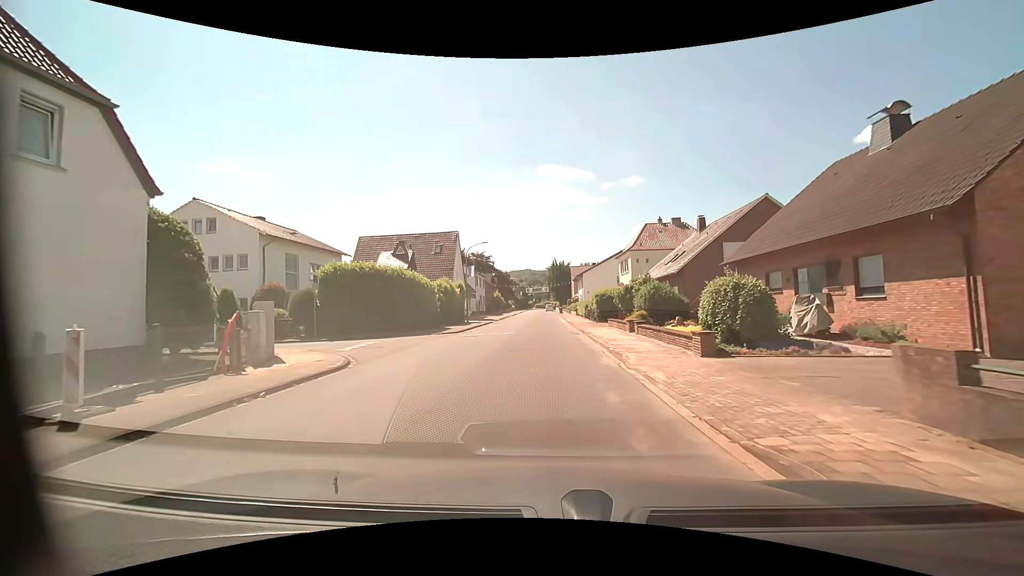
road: residential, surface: asphalt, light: Day
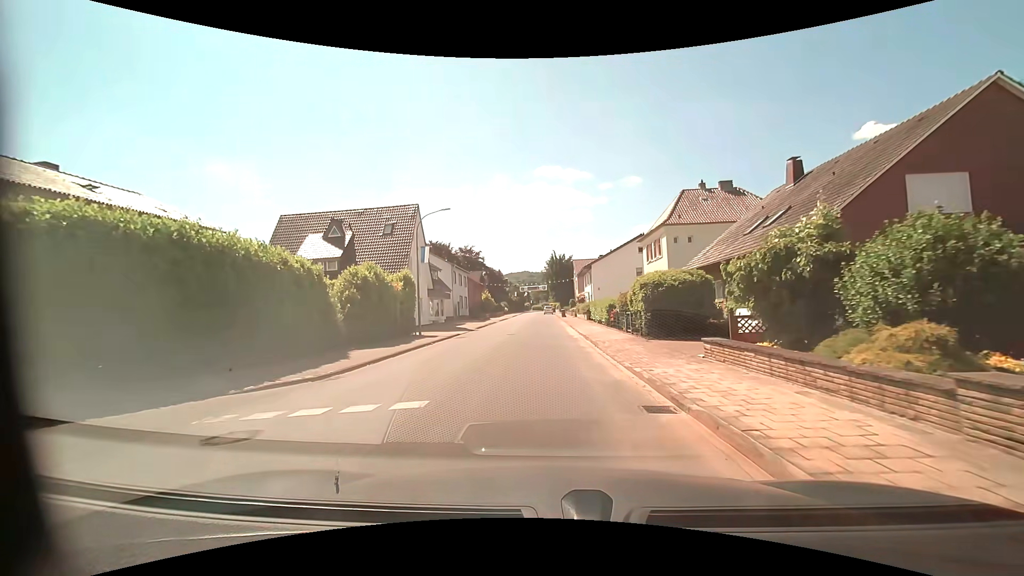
(+0.2, +17.9) m; +1°
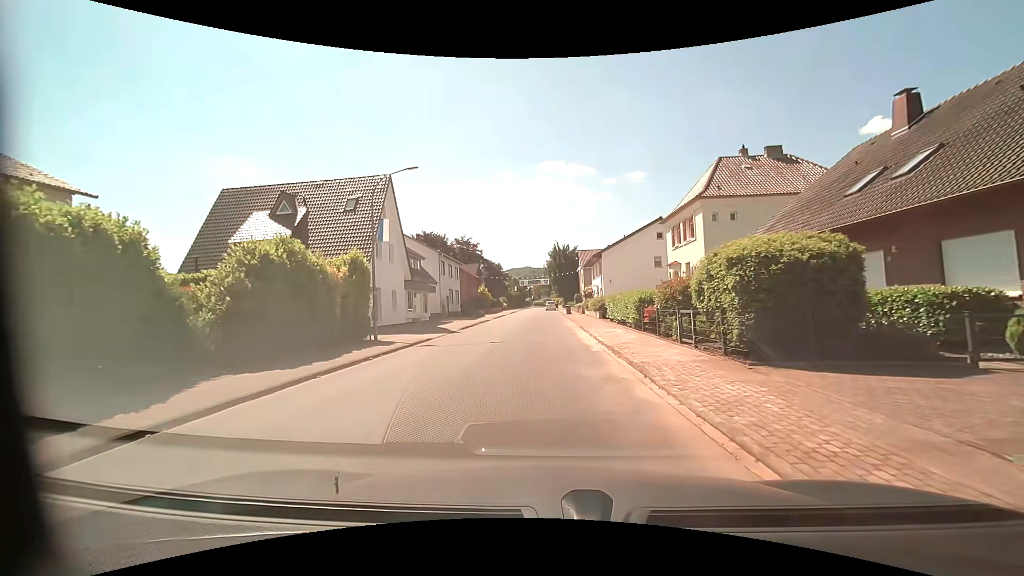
(0.0, +8.4) m; 0°
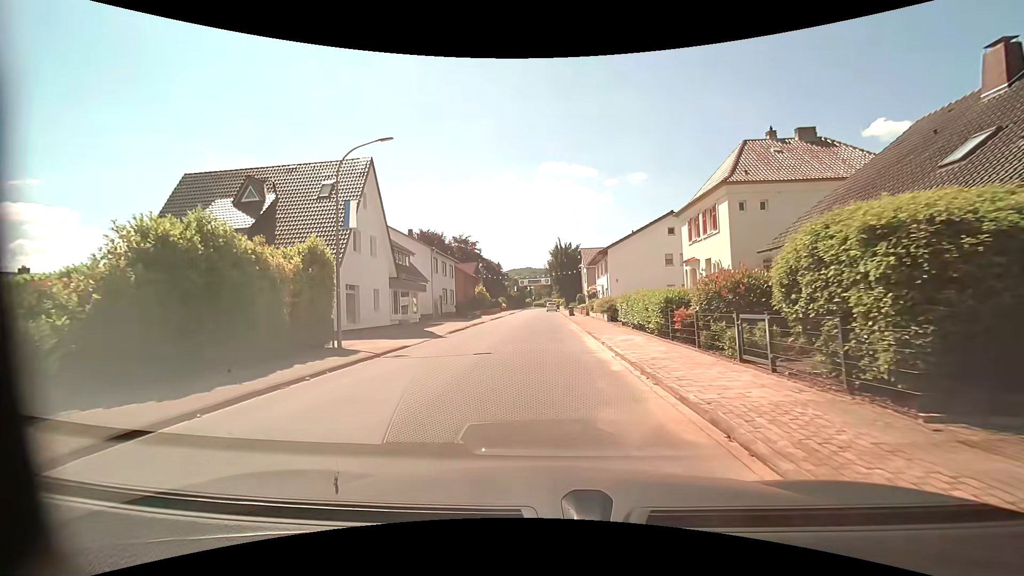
(0.0, +4.0) m; 0°
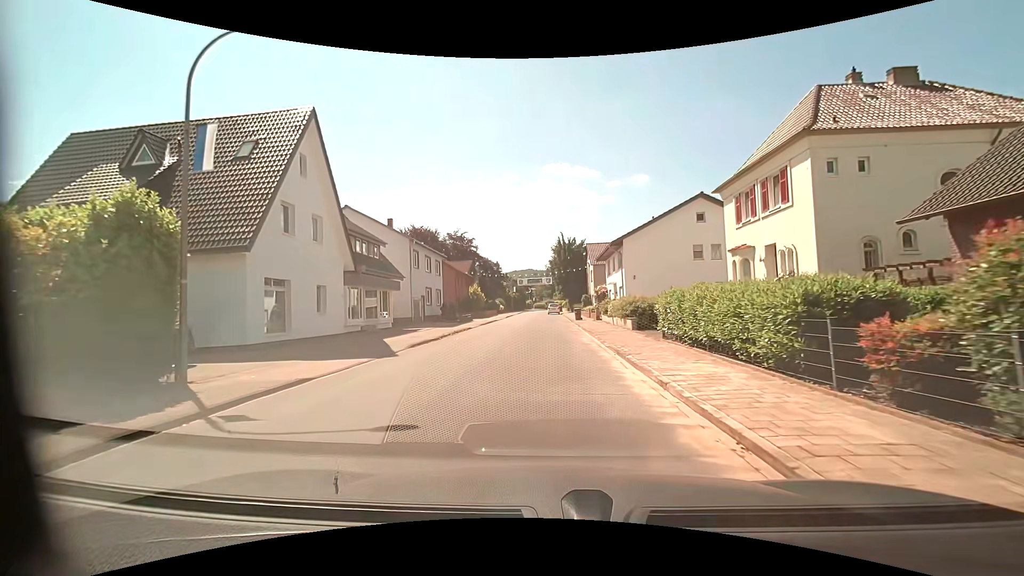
(0.0, +8.1) m; 0°
(0, +10) (0, +20) (0, +30) (0, +40) (0, +50) (-1, +60) (-2, +70) (-2, +80) (-1, +90) (0, +100) m
